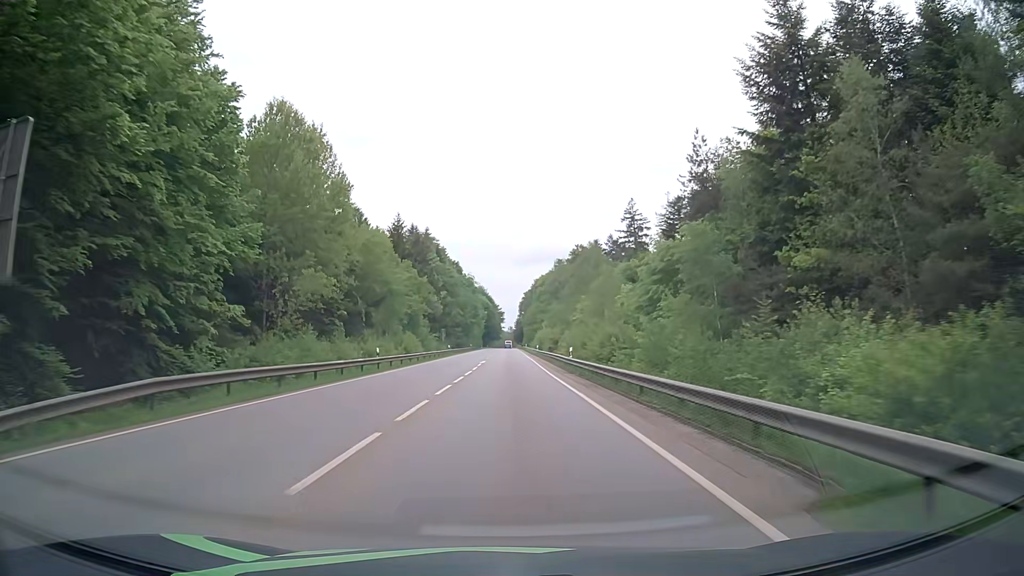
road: secondary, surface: asphalt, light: Day
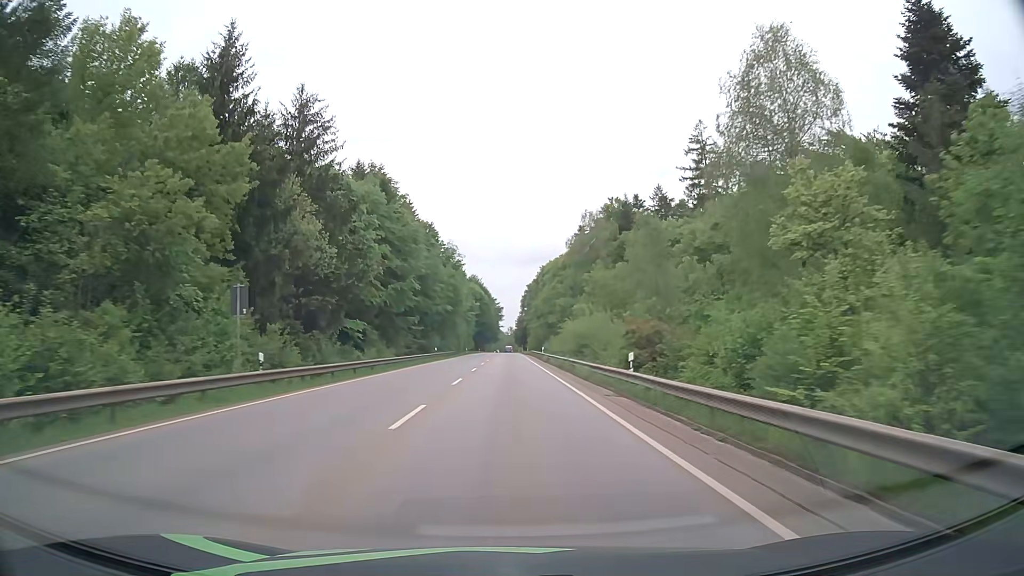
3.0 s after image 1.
(-0.1, +62.3) m; 0°
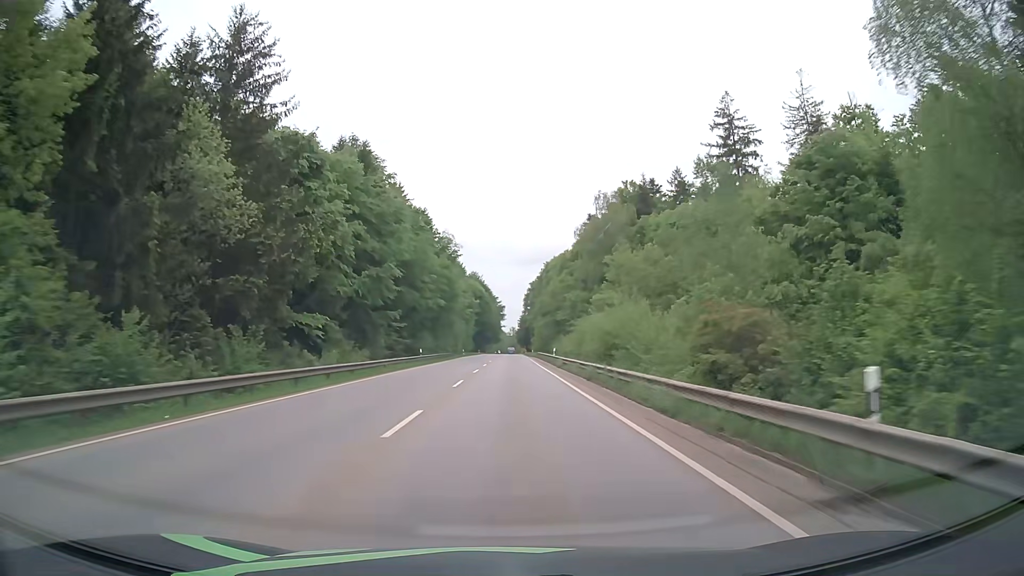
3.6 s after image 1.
(0.0, +13.2) m; 0°
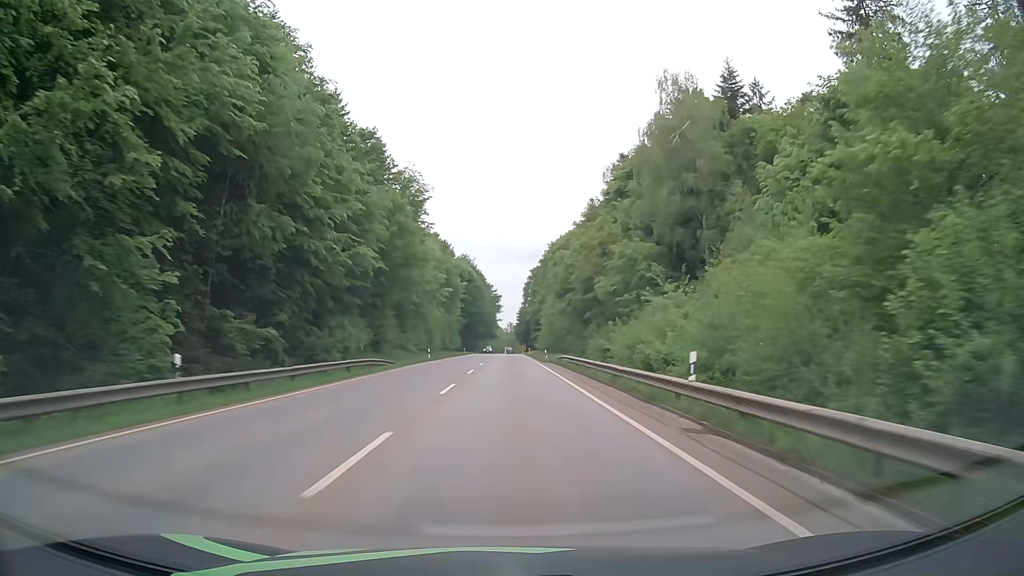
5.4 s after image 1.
(+0.1, +40.5) m; 0°
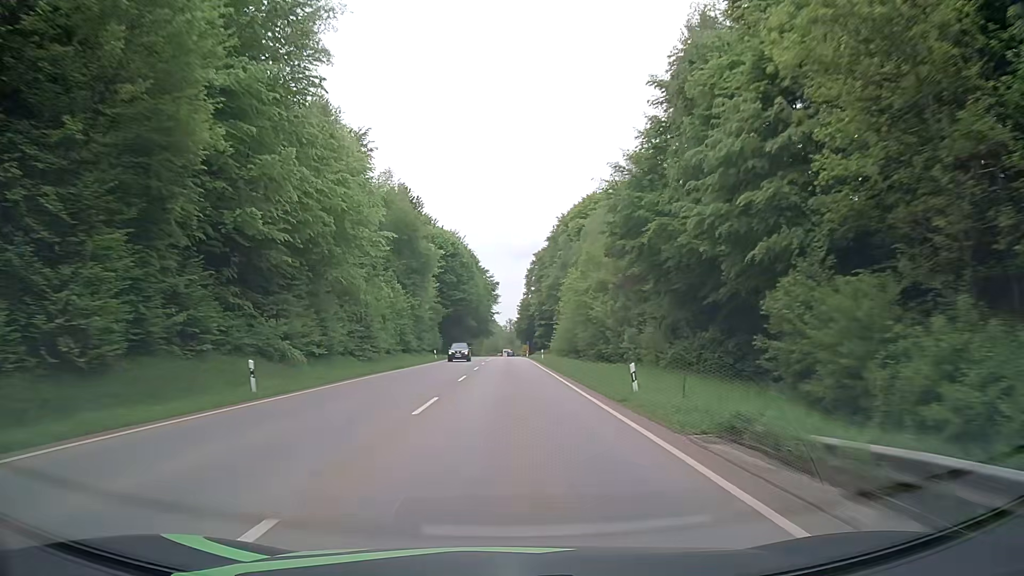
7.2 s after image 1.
(+0.1, +41.3) m; 0°
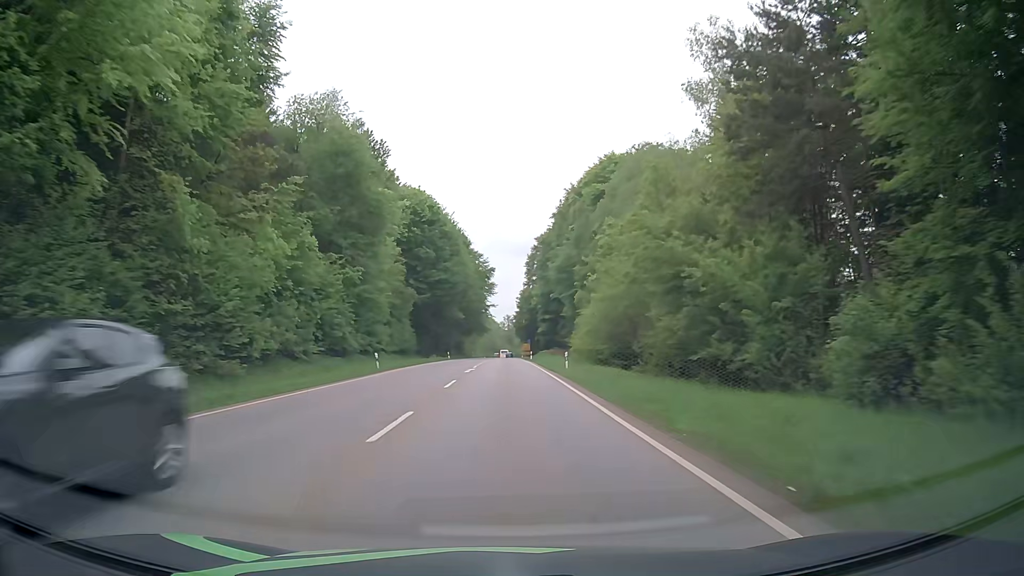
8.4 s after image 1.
(0.0, +27.9) m; 0°
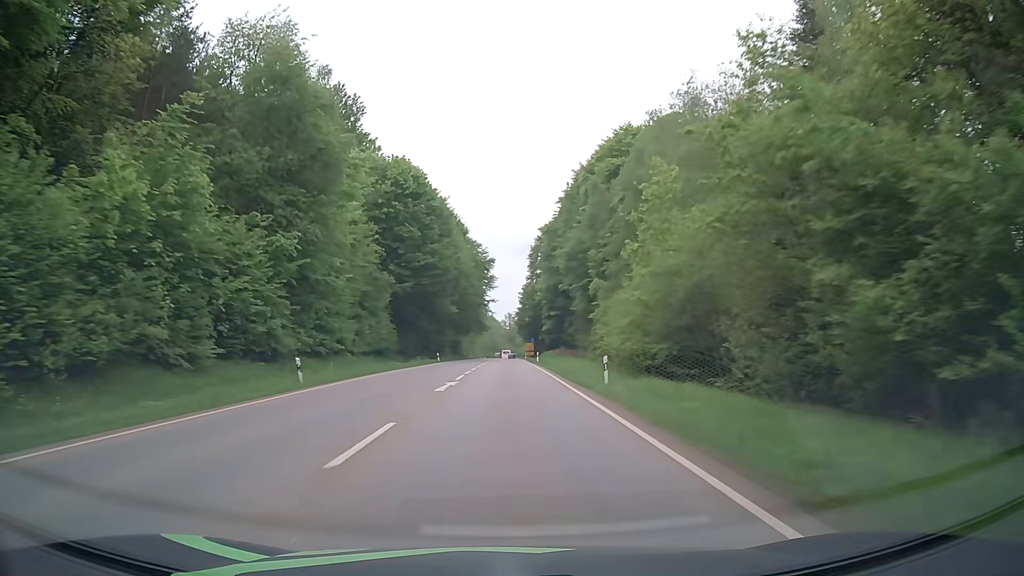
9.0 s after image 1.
(+0.1, +14.0) m; 0°
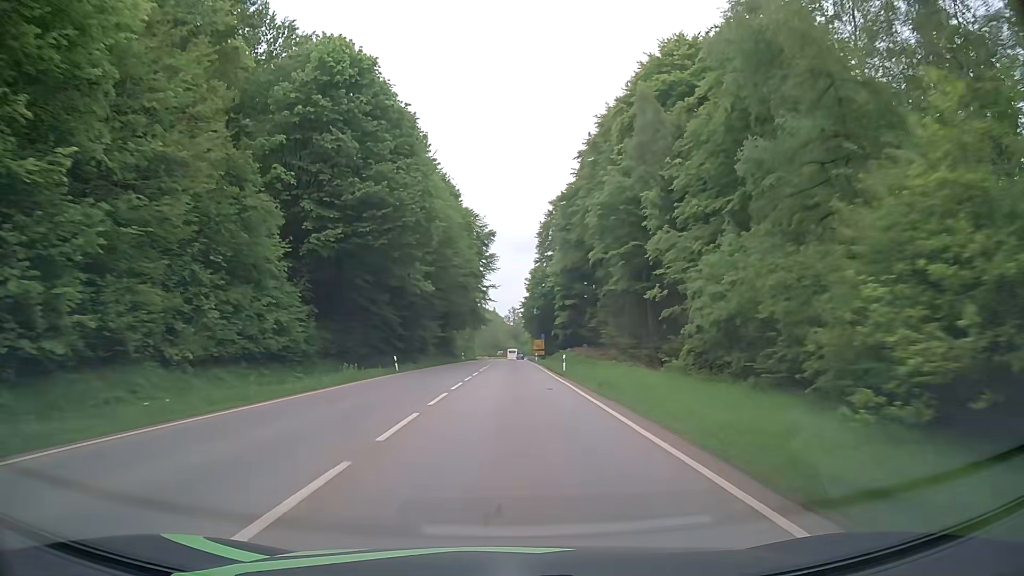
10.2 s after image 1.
(-0.1, +28.1) m; 0°
(0, +10) (0, +20) (0, +30) (0, +40) (0, +50) (0, +60) (0, +70) (+1, +80) (+1, +90) (+1, +100) m
